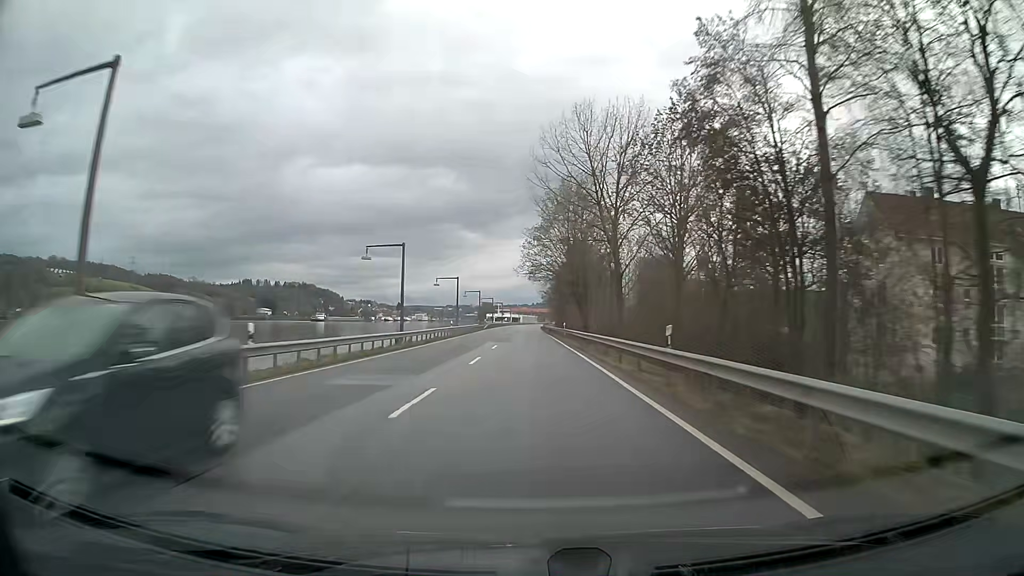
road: primary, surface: asphalt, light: Day
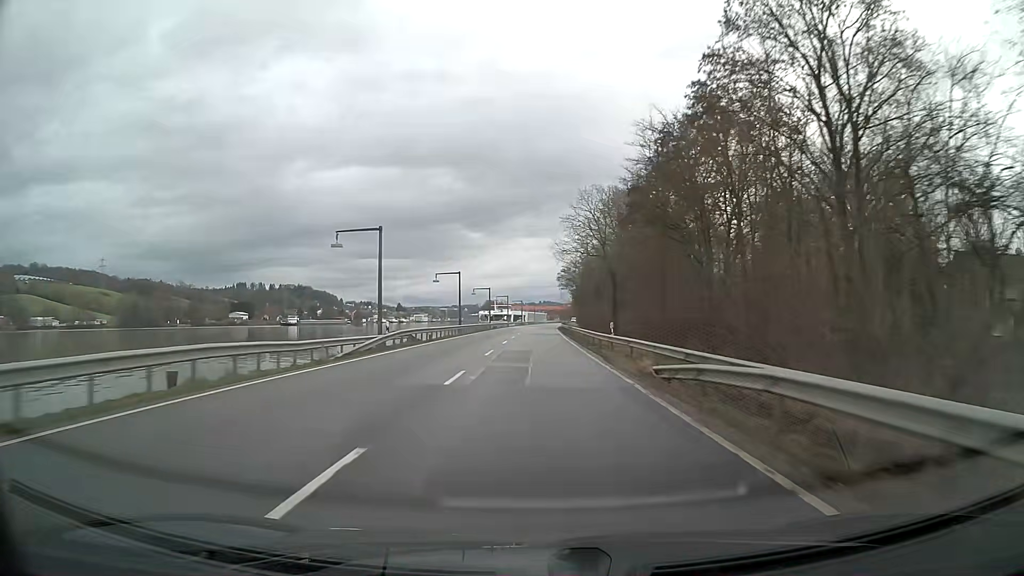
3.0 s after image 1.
(-0.6, +79.2) m; 0°
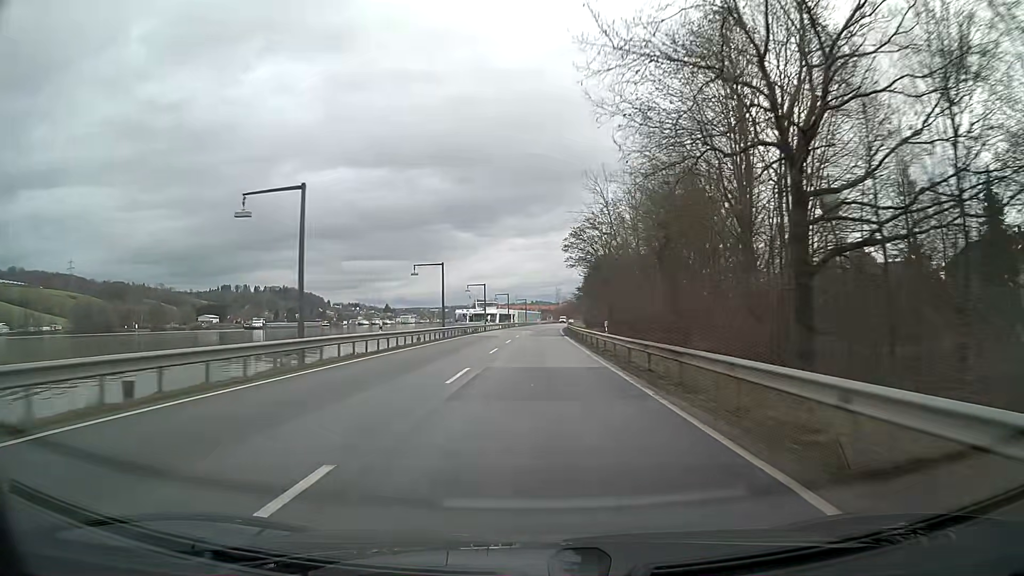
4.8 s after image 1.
(+0.2, +47.6) m; +1°
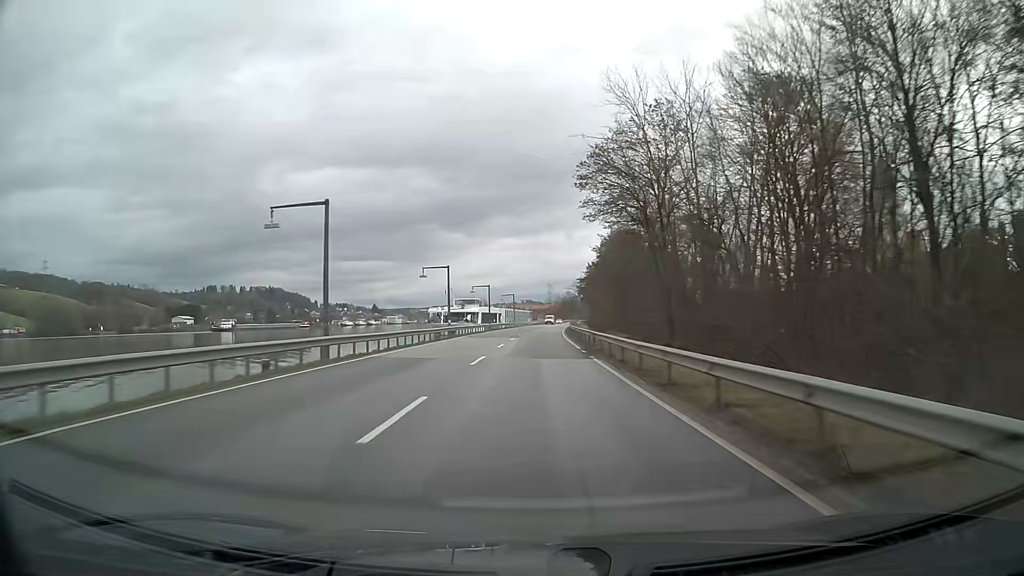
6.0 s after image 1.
(+0.3, +31.7) m; +1°
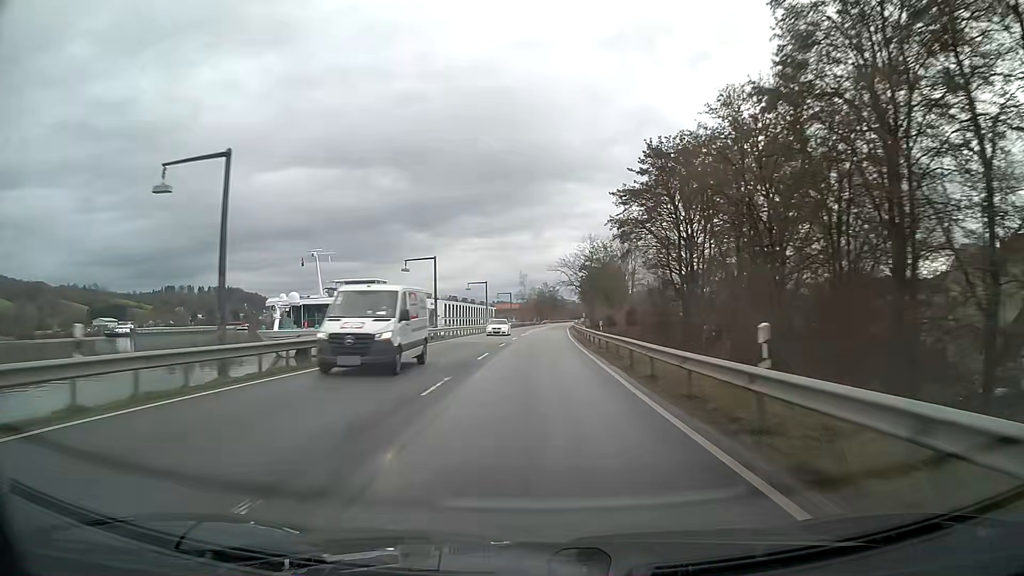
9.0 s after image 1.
(+1.3, +79.2) m; +2°
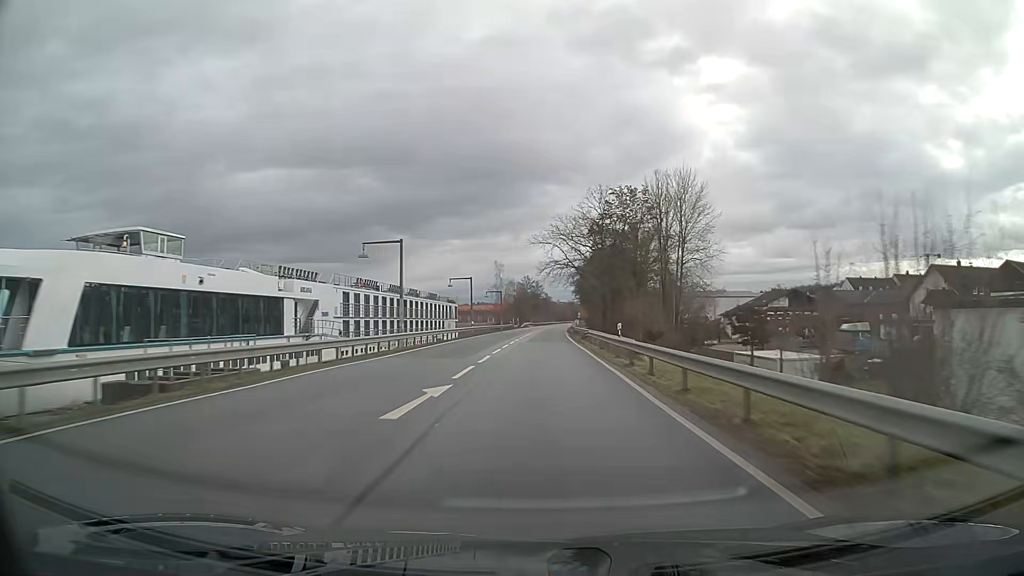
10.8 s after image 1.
(+0.8, +47.5) m; +2°
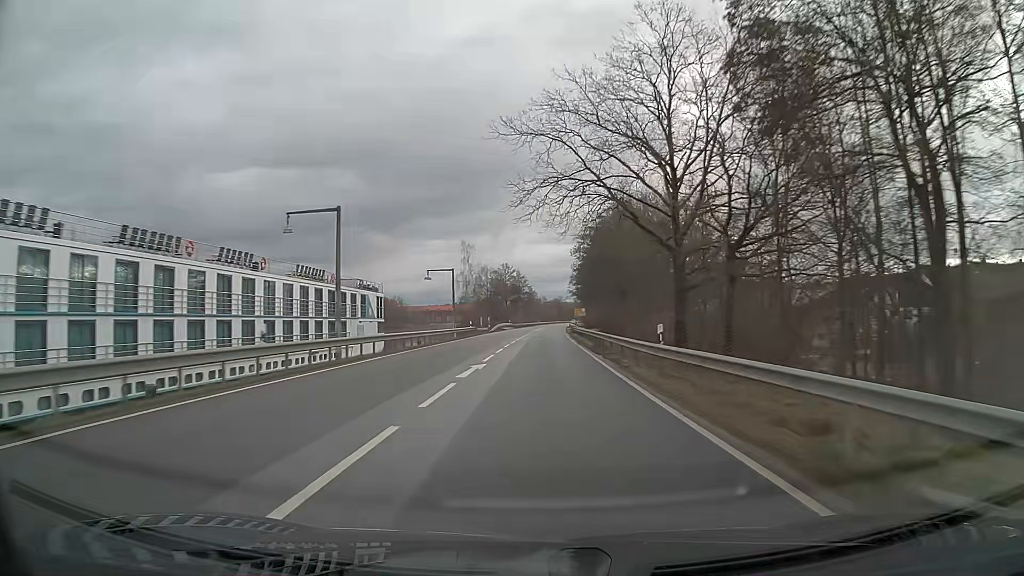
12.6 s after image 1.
(+0.5, +47.5) m; +1°
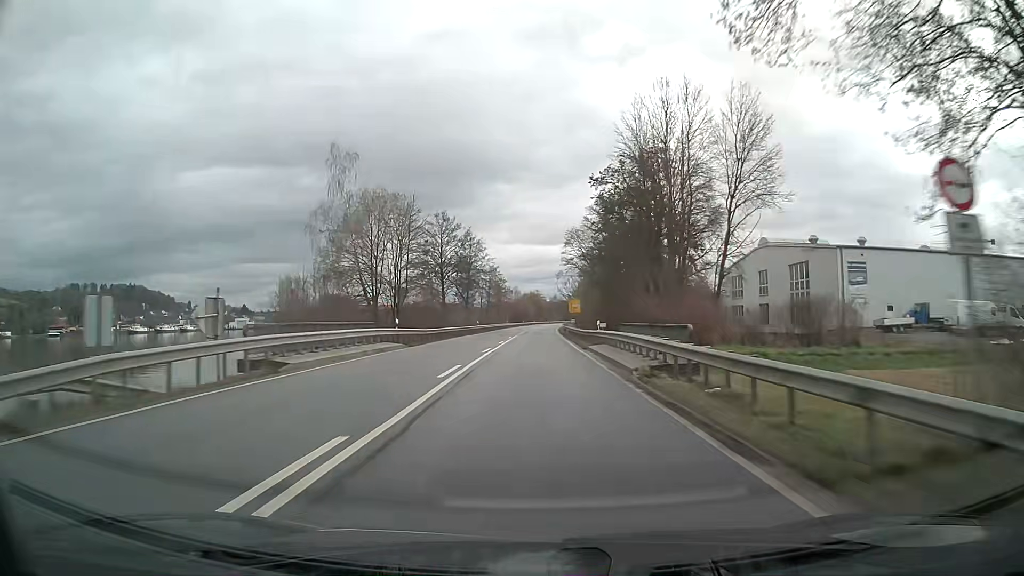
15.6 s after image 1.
(+1.6, +79.1) m; +2°
(0, +10) (0, +20) (0, +30) (0, +40) (0, +50) (+1, +60) (+1, +70) (+1, +80) (+1, +90) (+1, +100) m
